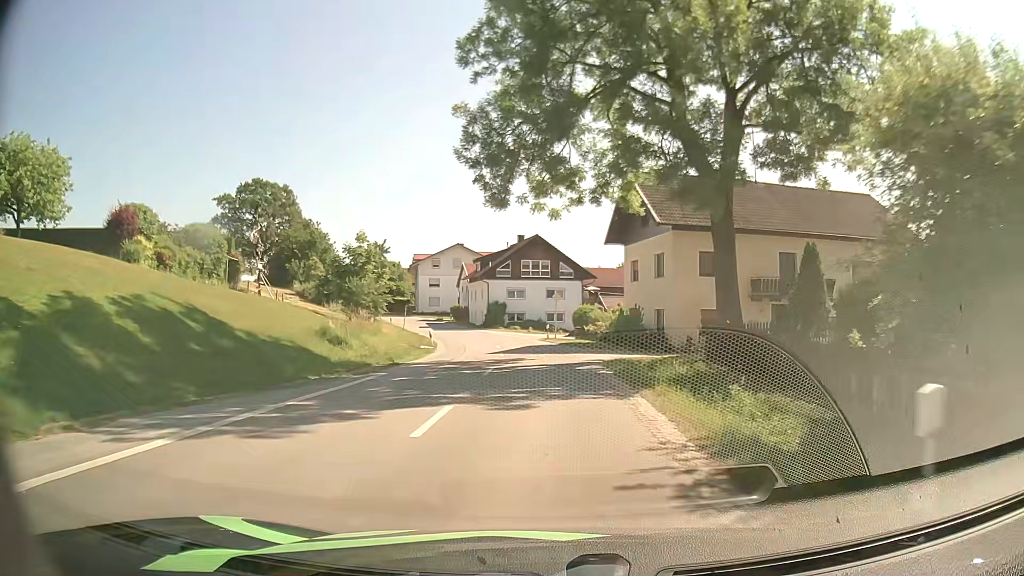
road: secondary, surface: asphalt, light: Day
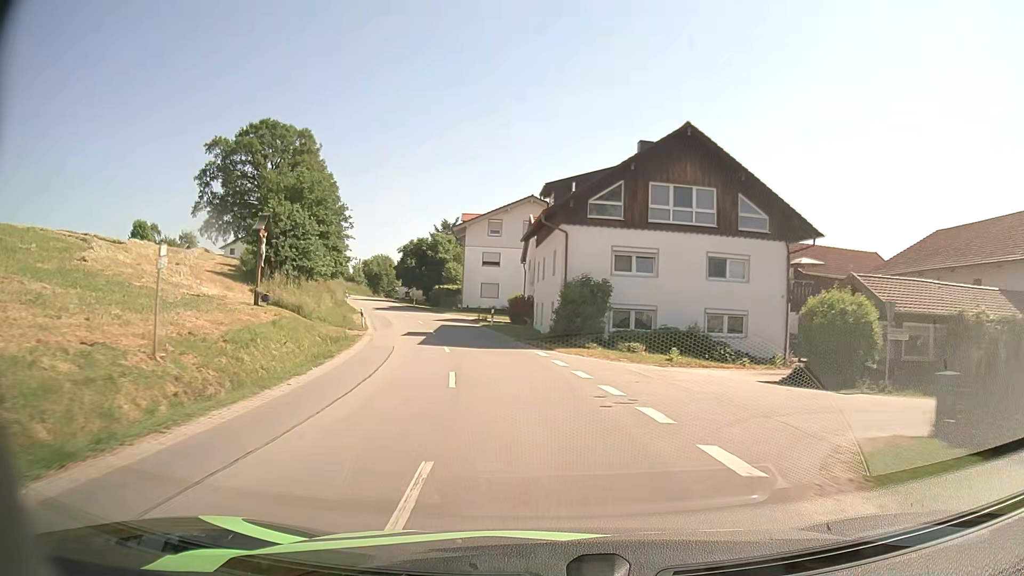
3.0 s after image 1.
(-2.5, +40.3) m; -9°
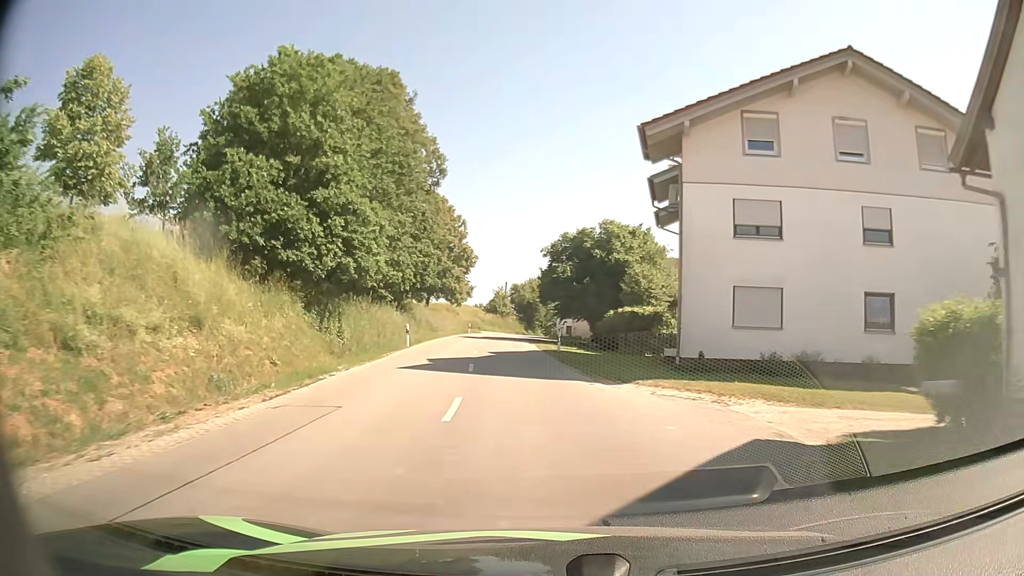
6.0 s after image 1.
(-5.7, +38.9) m; -15°
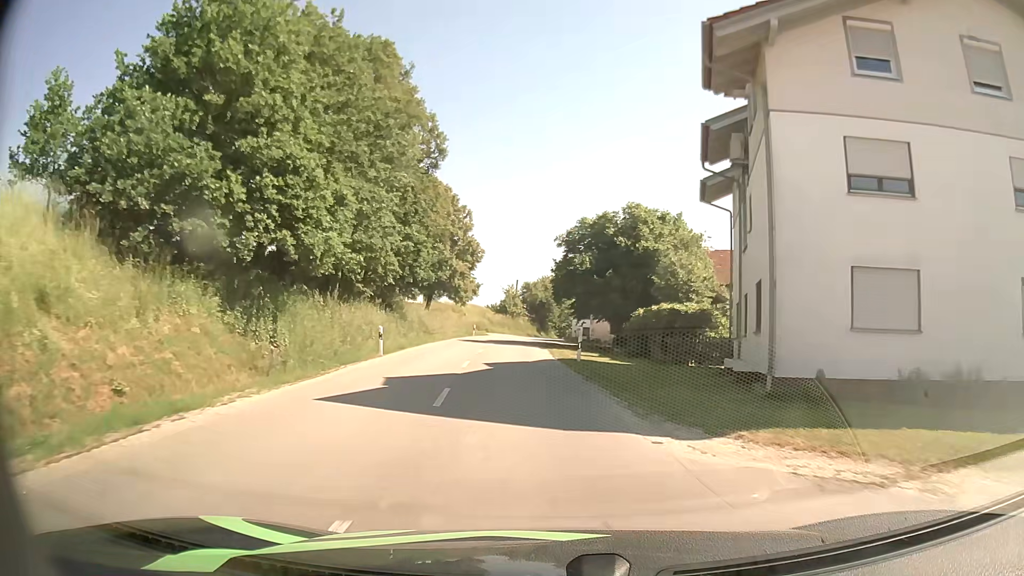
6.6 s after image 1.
(-0.1, +7.6) m; -2°
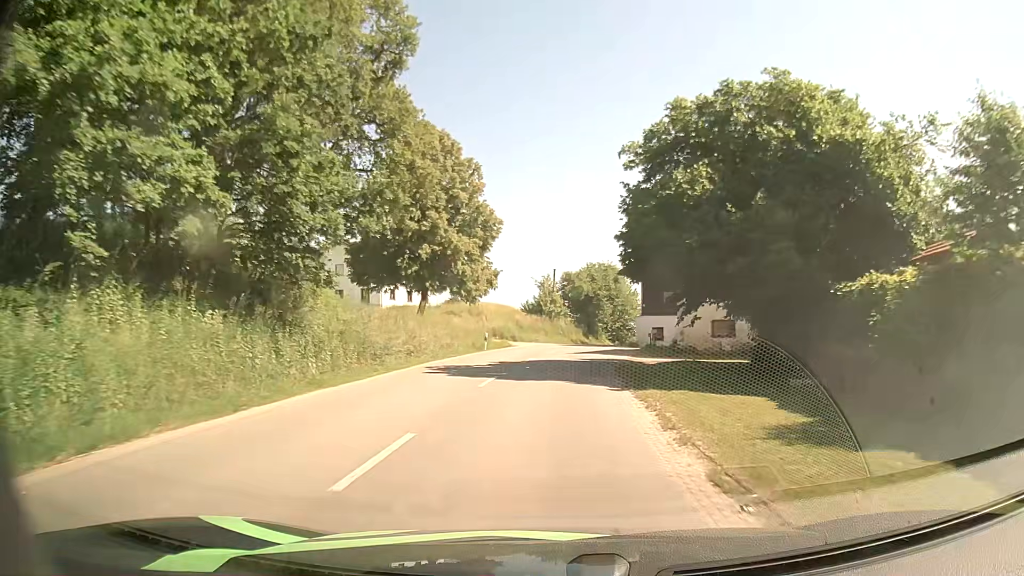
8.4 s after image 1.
(-0.7, +23.6) m; -4°
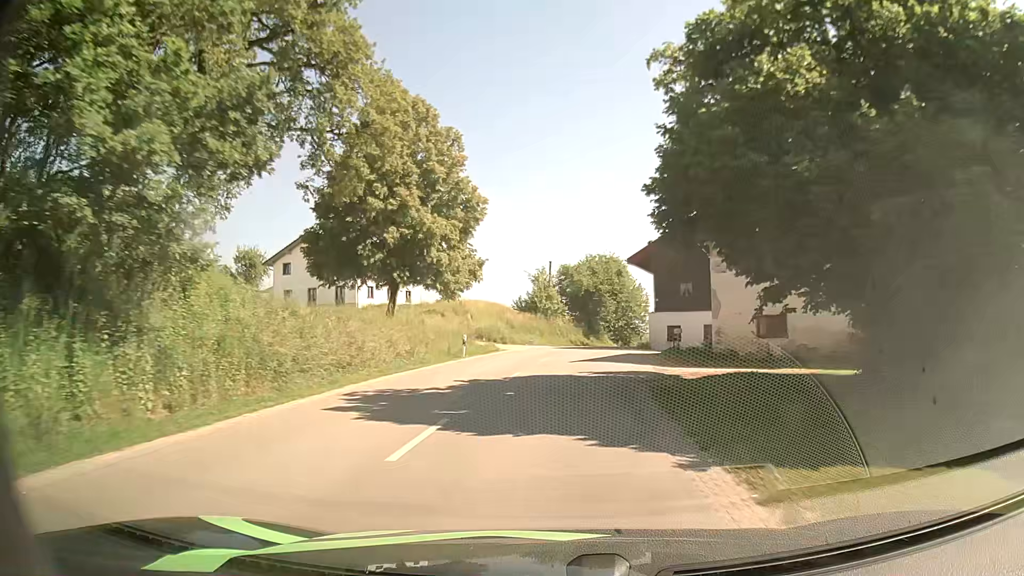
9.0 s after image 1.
(+0.1, +8.1) m; +1°
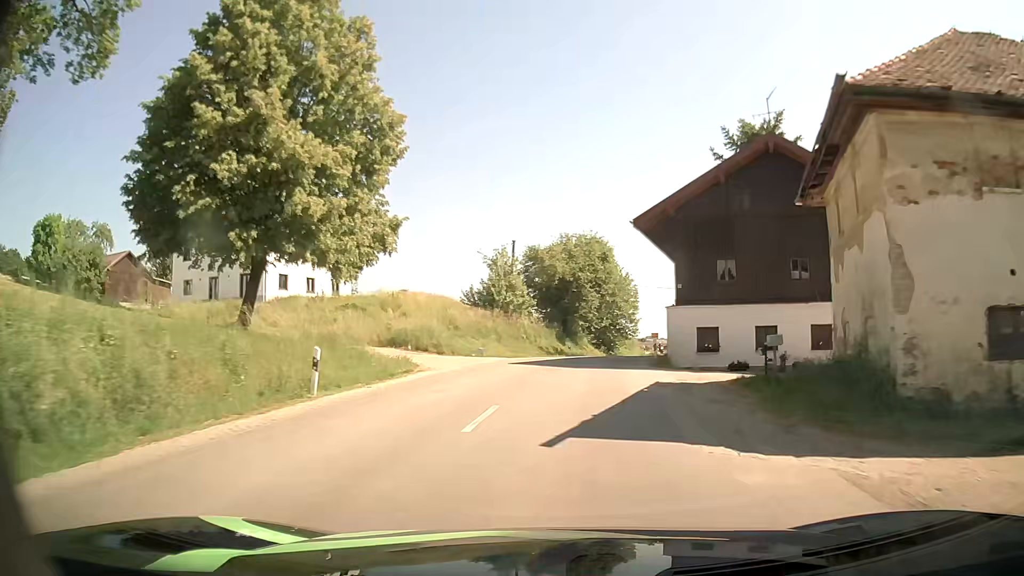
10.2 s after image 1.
(+0.3, +16.2) m; +2°
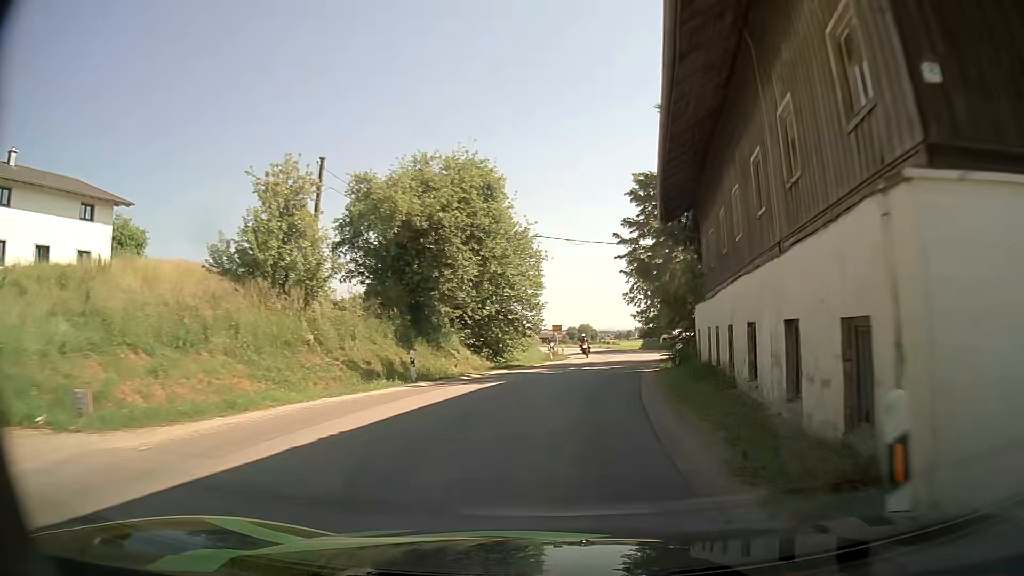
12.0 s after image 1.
(+1.6, +23.2) m; +10°
(0, +10) (+2, +20) (+3, +30) (+5, +40) (+6, +50) (+6, +60) (+6, +70) (+5, +80) (+3, +89) (+2, +99) m
